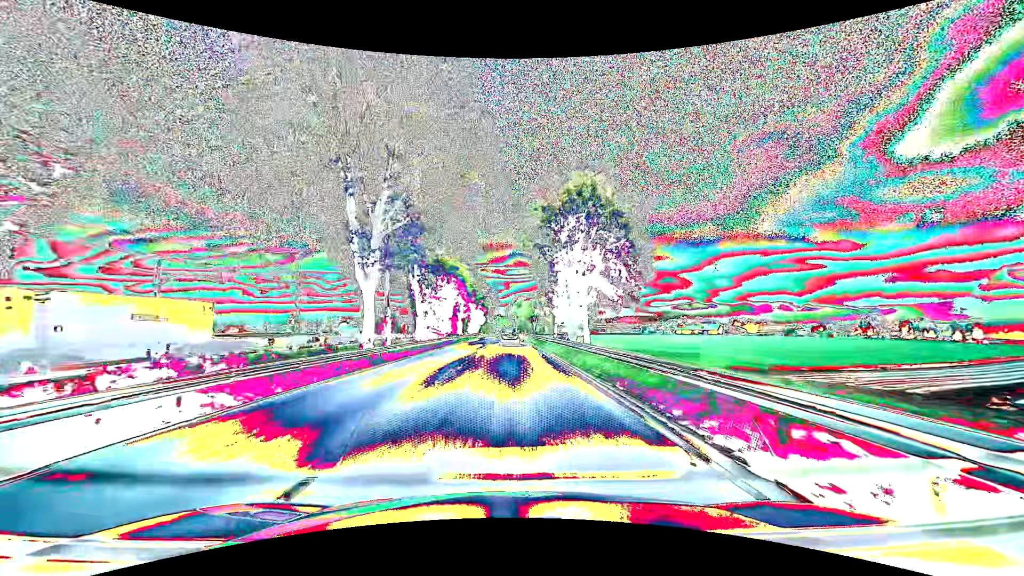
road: primary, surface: asphalt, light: Day
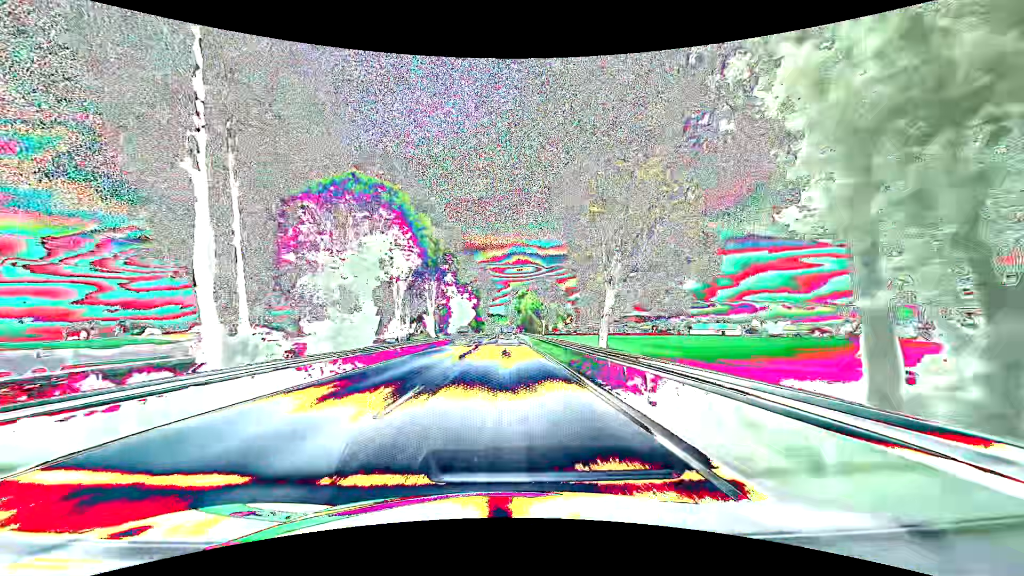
(+0.1, +41.2) m; 0°
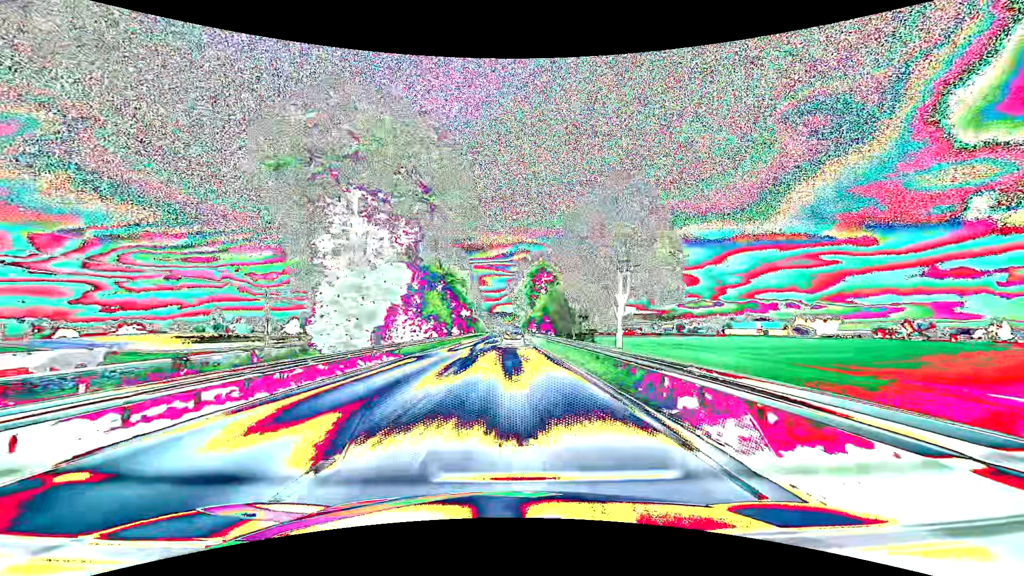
(-0.4, +66.7) m; 0°
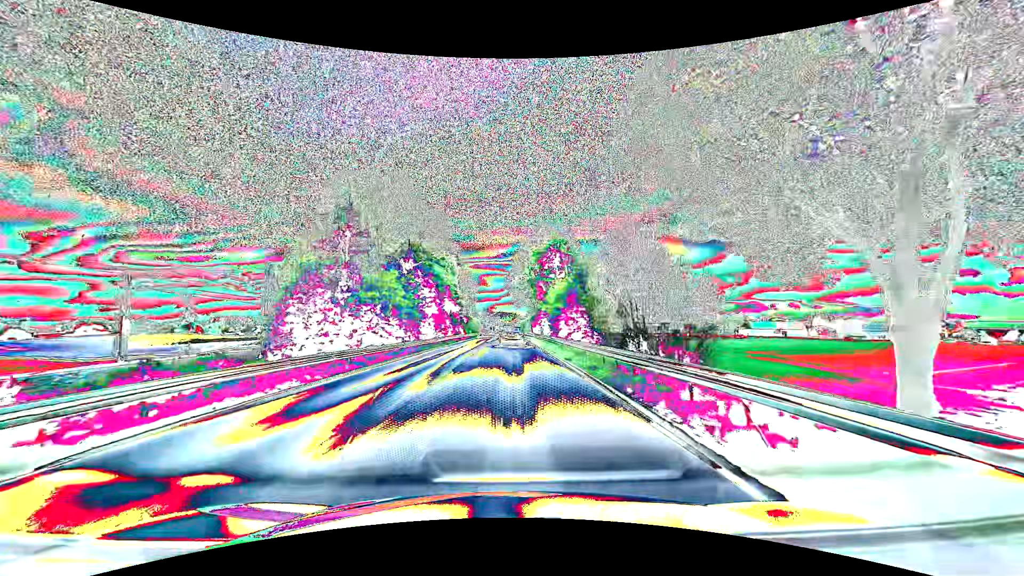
(0.0, +25.6) m; 0°
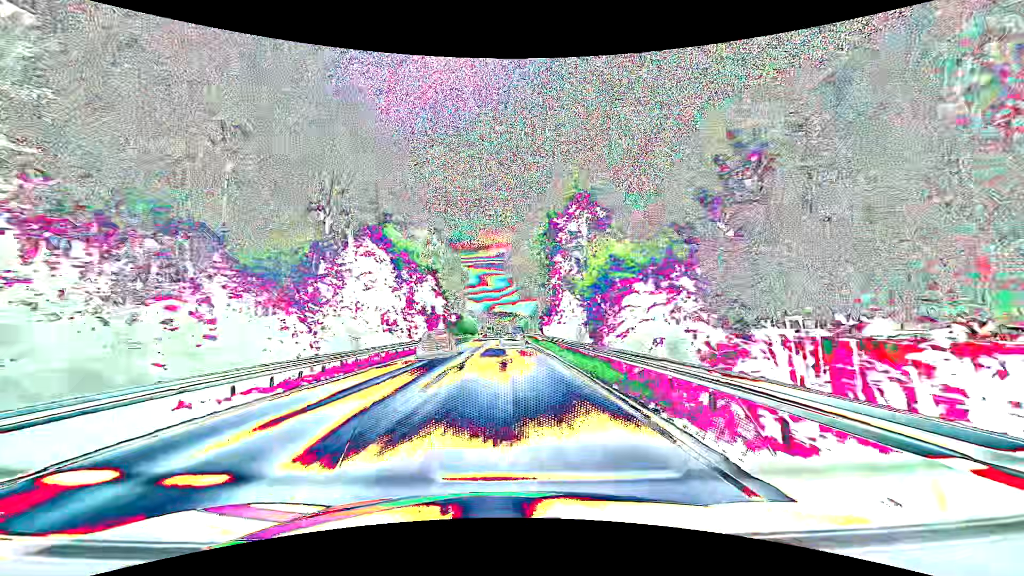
(0.0, +25.0) m; 0°
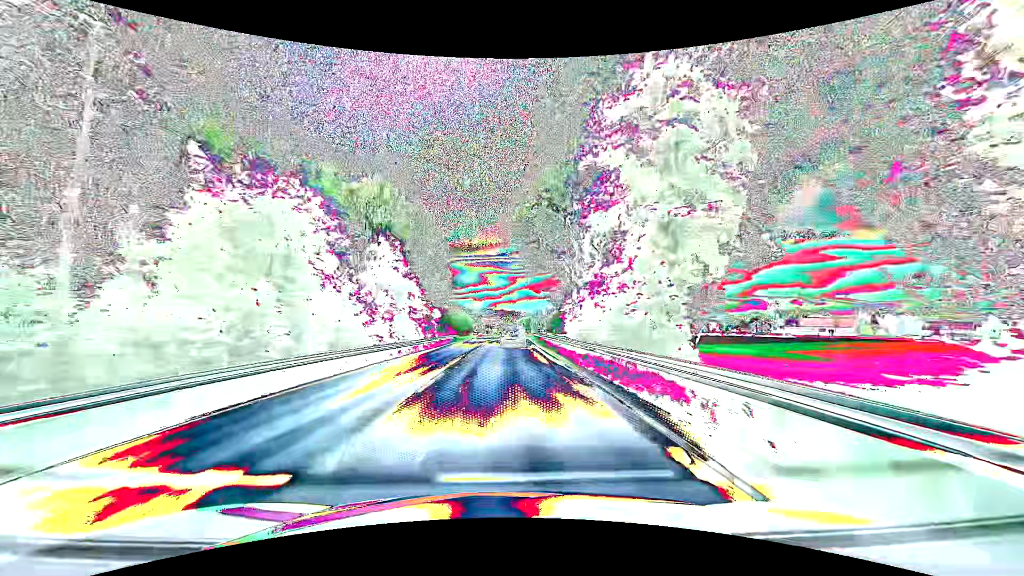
(+0.1, +24.2) m; +1°
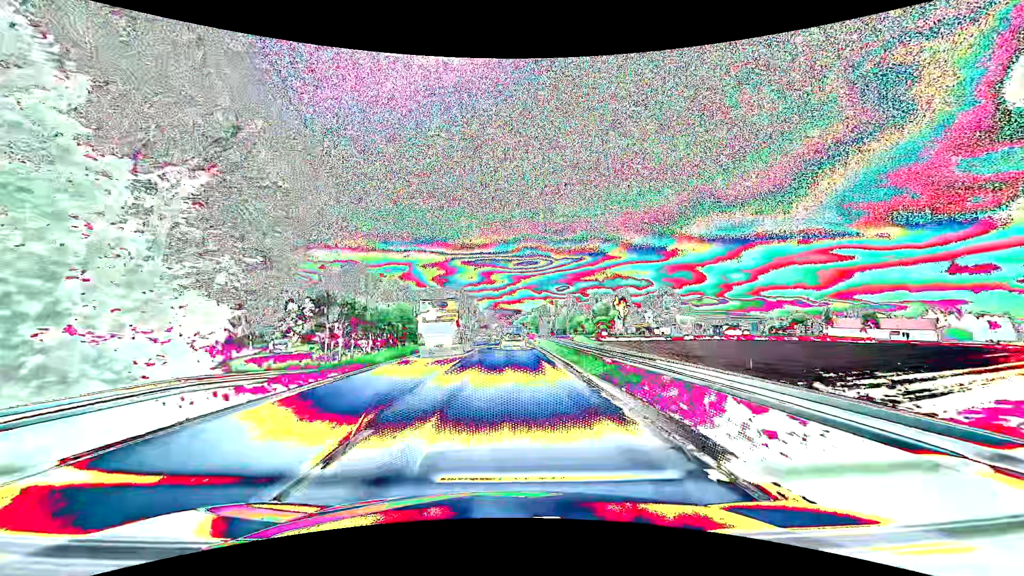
(-0.3, +55.7) m; 0°
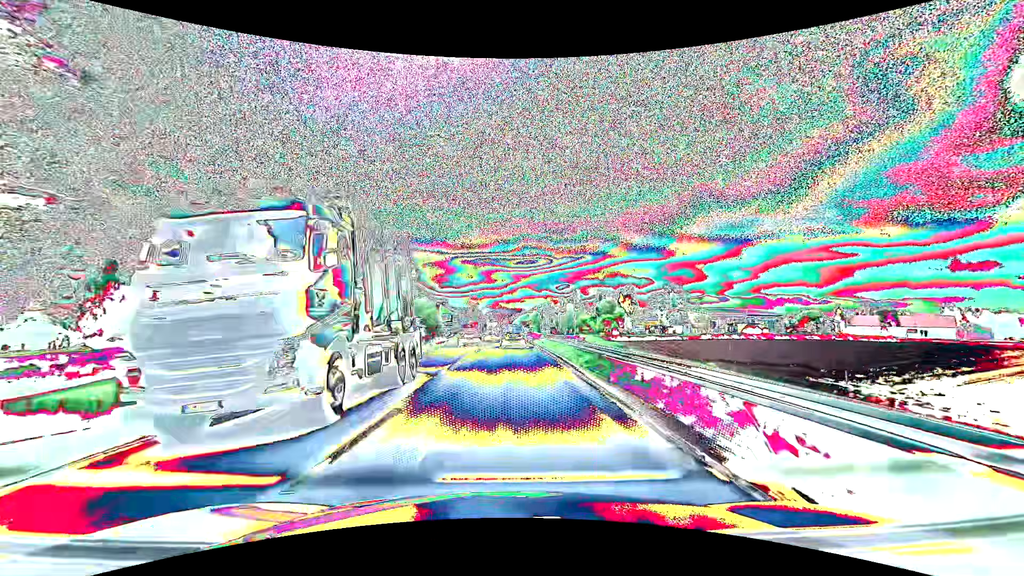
(0.0, +10.3) m; 0°
(0, +10) (0, +20) (0, +30) (0, +40) (0, +50) (0, +60) (0, +70) (0, +80) (0, +90) (0, +100) m
